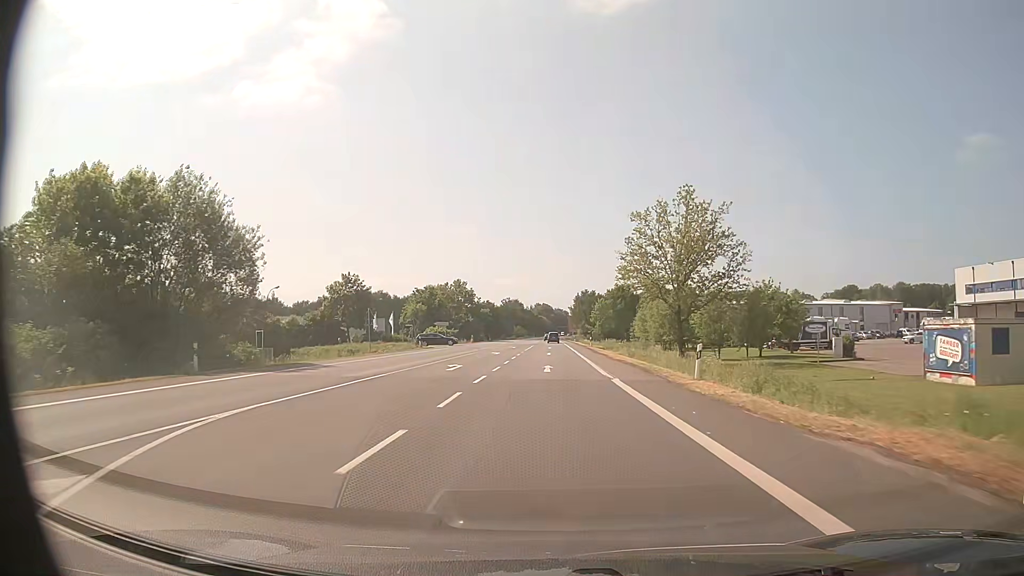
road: primary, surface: asphalt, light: Day
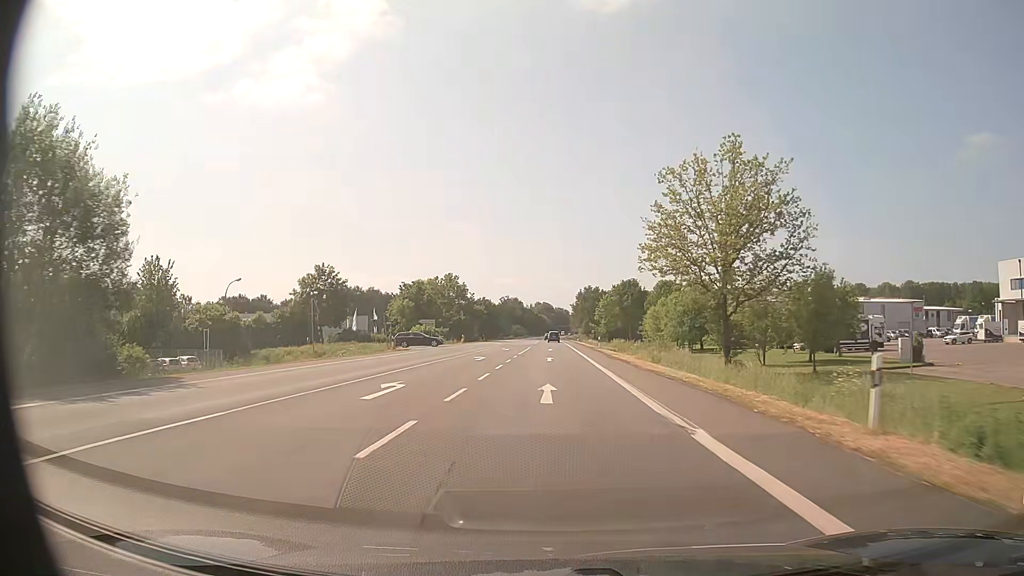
(0.0, +11.3) m; 0°
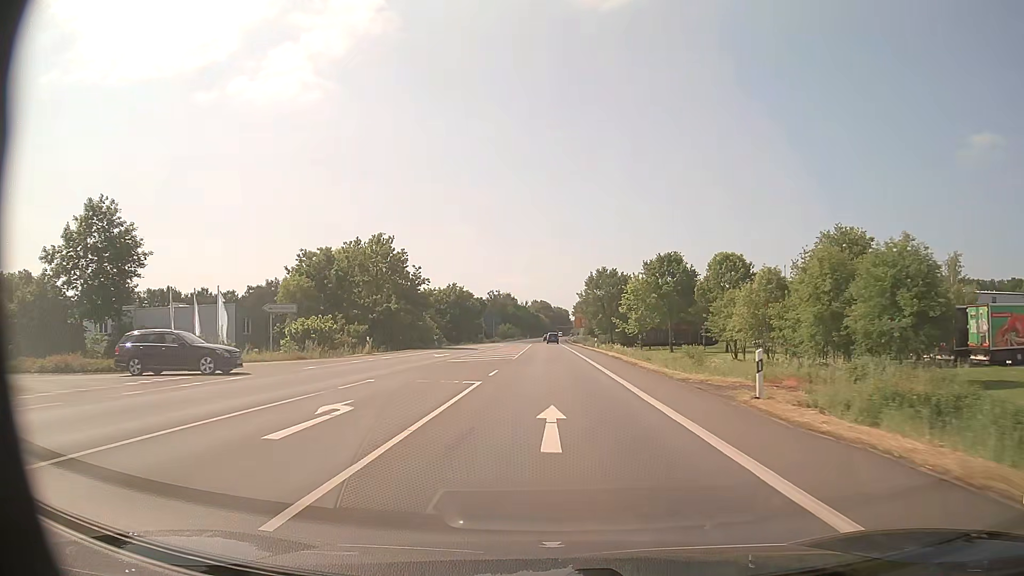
(+0.2, +45.3) m; 0°
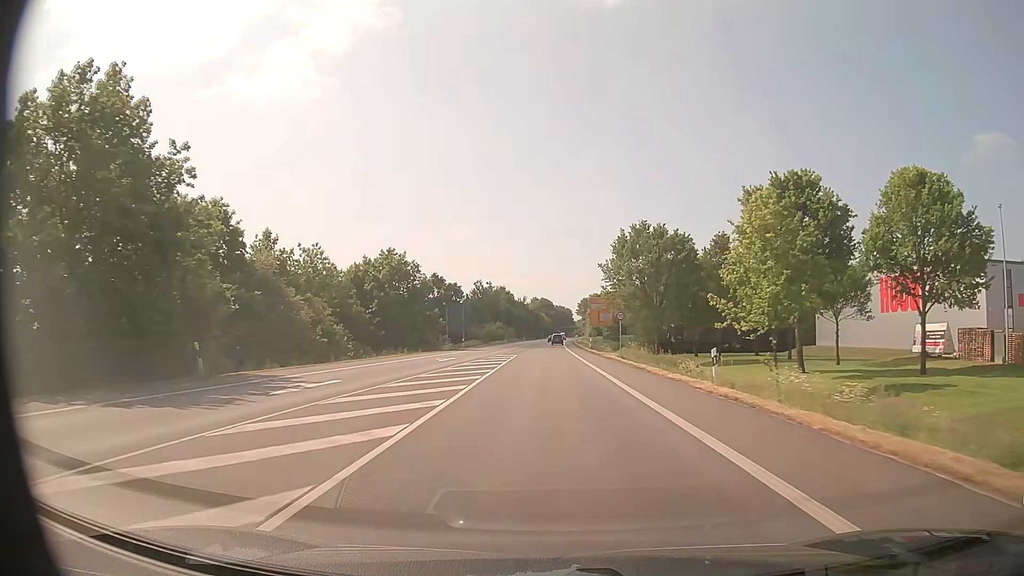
(0.0, +45.3) m; 0°
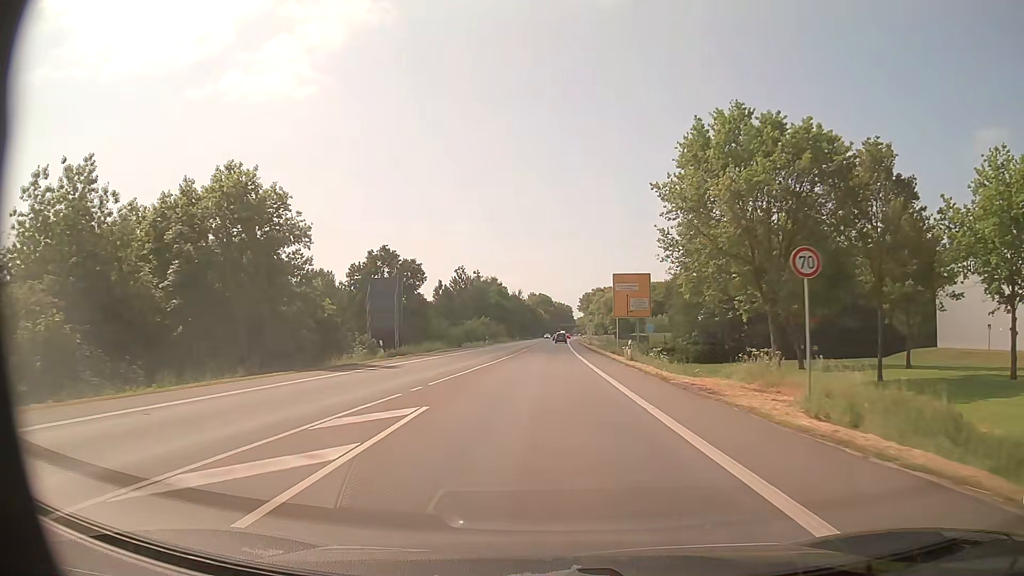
(-0.1, +33.9) m; 0°
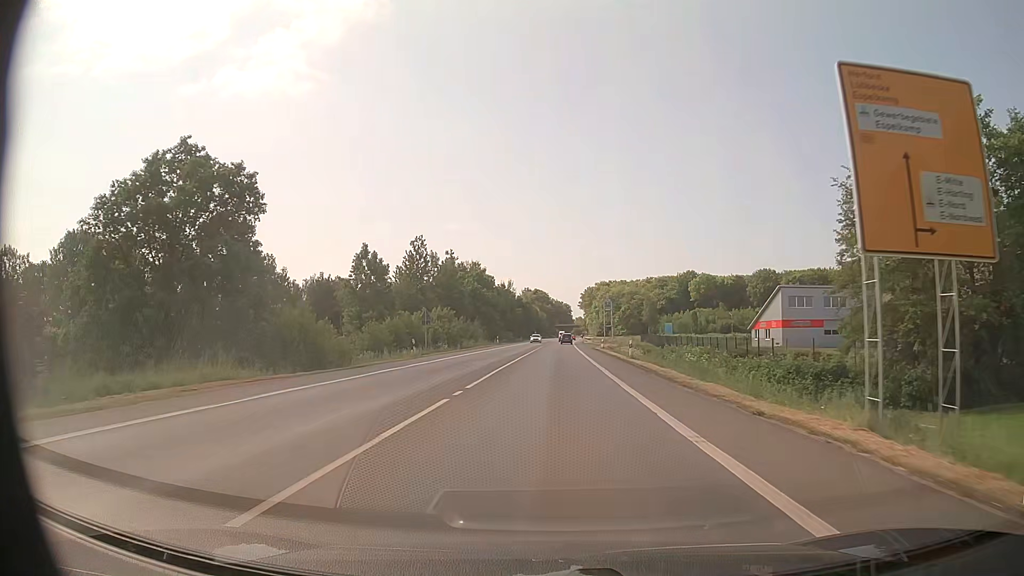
(0.0, +45.3) m; 0°
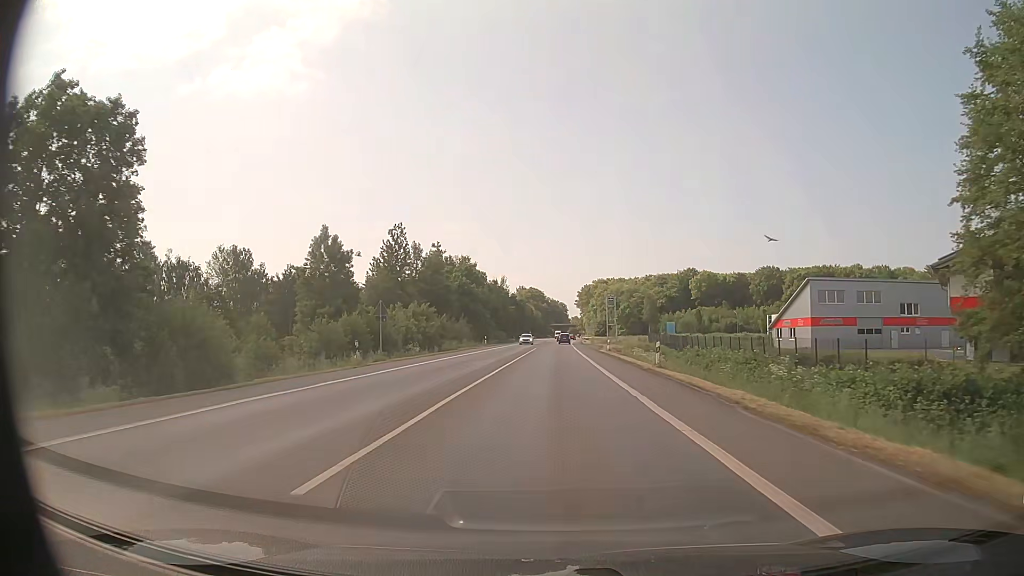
(0.0, +11.3) m; 0°
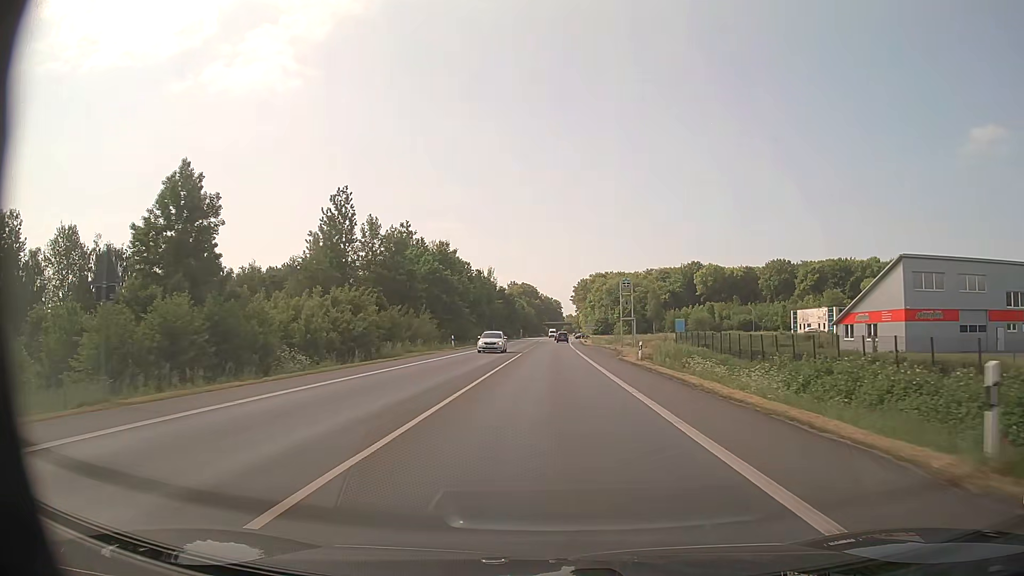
(+0.1, +22.6) m; +1°
(0, +10) (0, +20) (0, +30) (0, +40) (0, +50) (+1, +60) (+1, +70) (+1, +80) (+1, +90) (+1, +100) m
